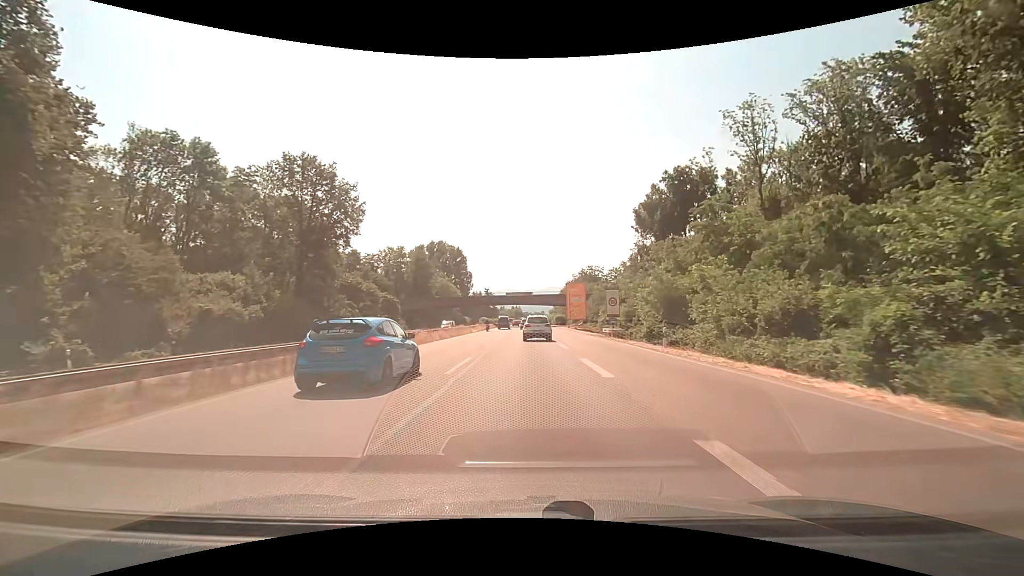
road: trunk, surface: asphalt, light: Day
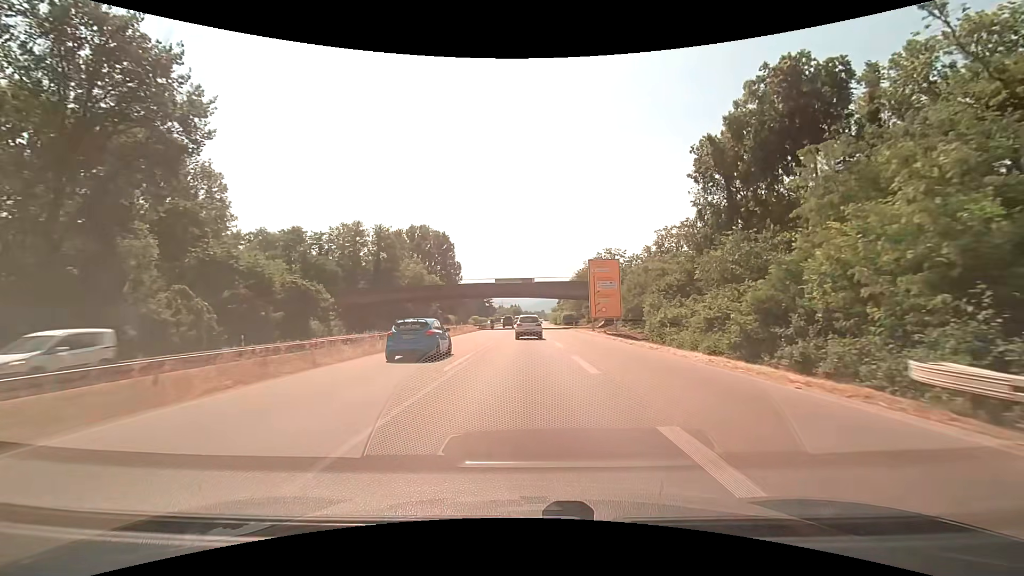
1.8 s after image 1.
(+0.1, +35.3) m; 0°
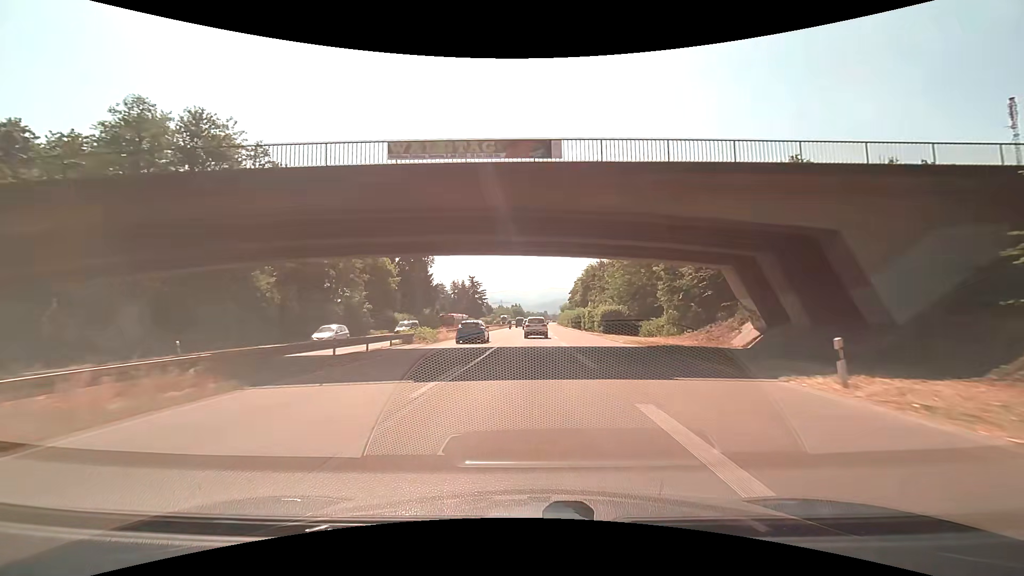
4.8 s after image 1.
(-0.1, +58.6) m; 0°
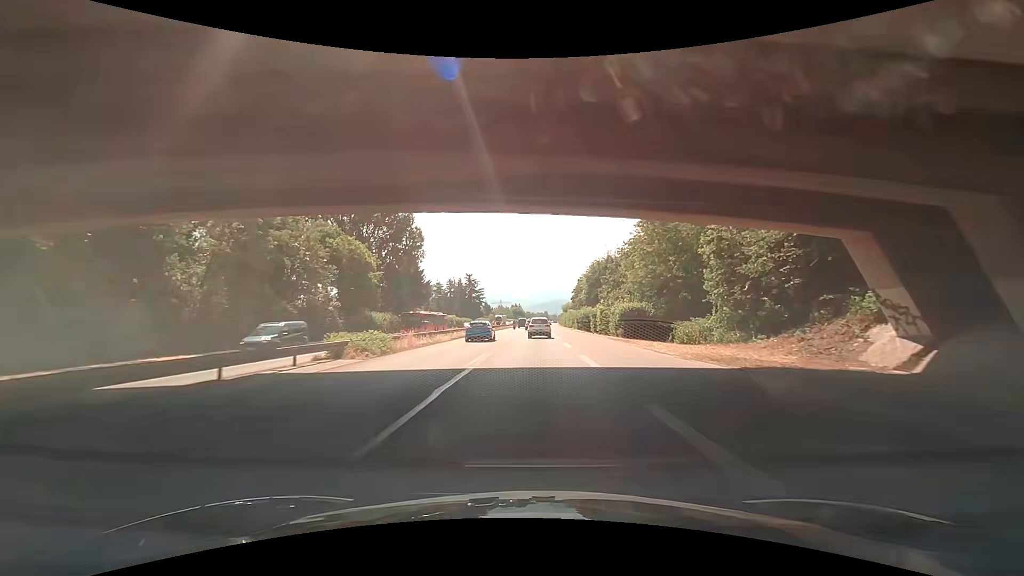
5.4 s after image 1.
(0.0, +11.9) m; 0°
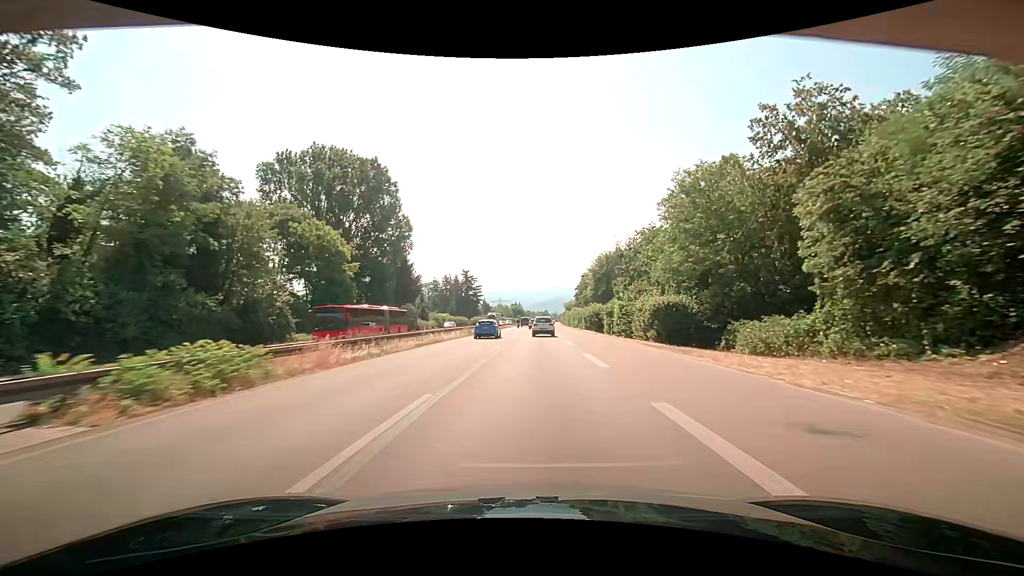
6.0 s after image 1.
(0.0, +11.9) m; 0°
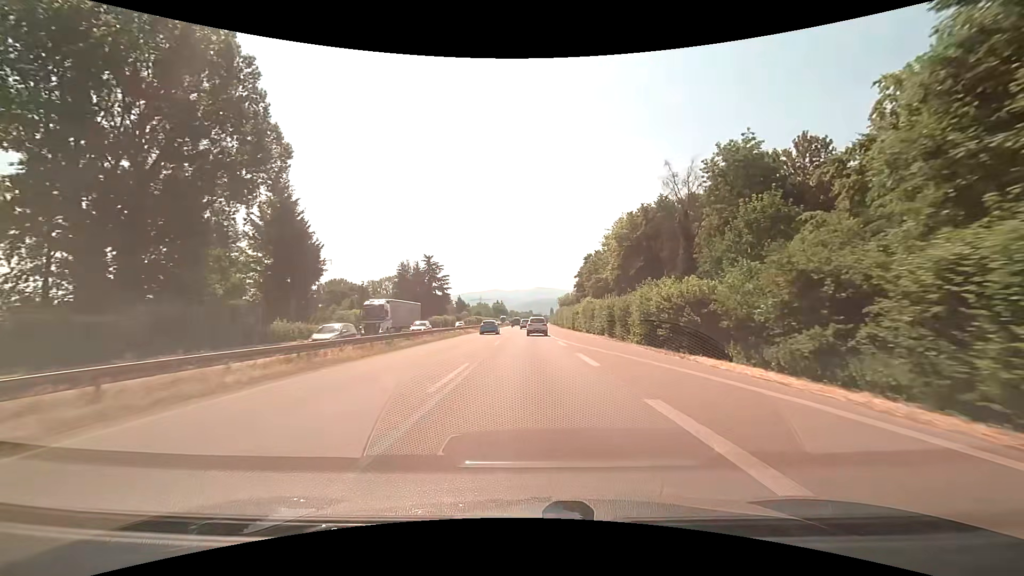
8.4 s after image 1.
(+0.4, +48.0) m; +2°
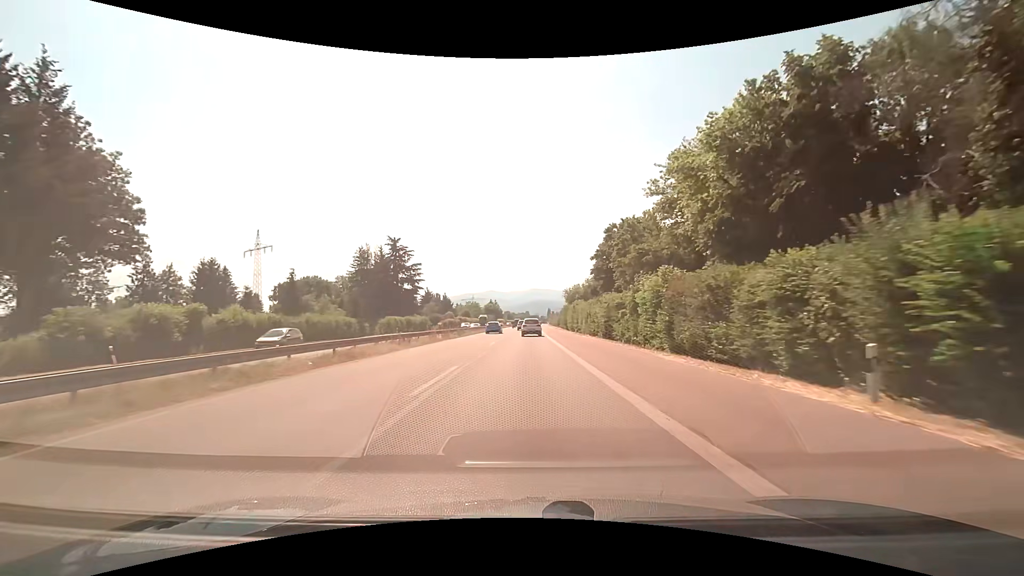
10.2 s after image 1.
(+0.1, +36.4) m; 0°
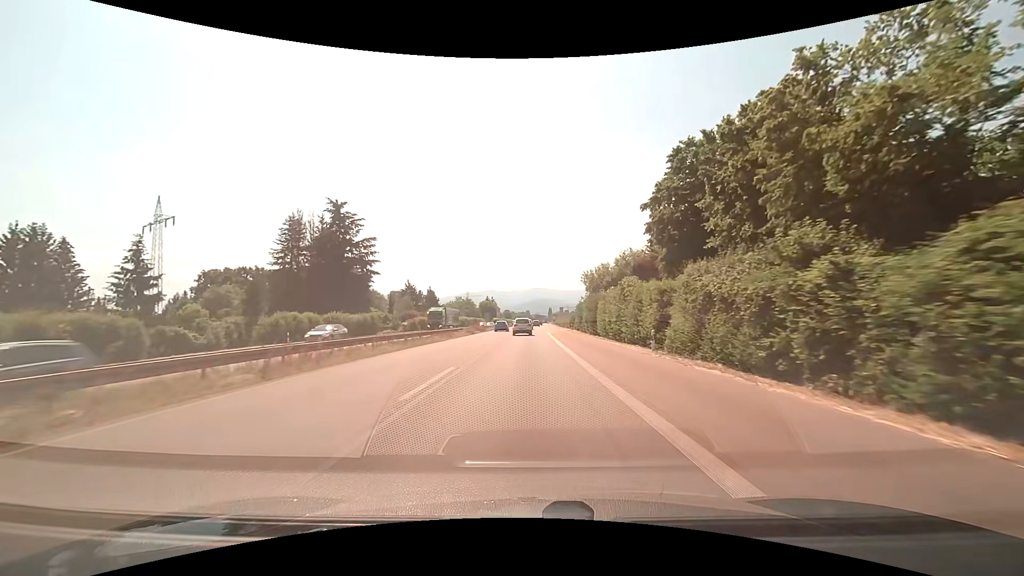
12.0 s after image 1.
(+0.2, +36.6) m; 0°
(0, +10) (0, +20) (0, +30) (0, +40) (0, +50) (0, +60) (0, +70) (0, +80) (0, +90) (+1, +100) m
